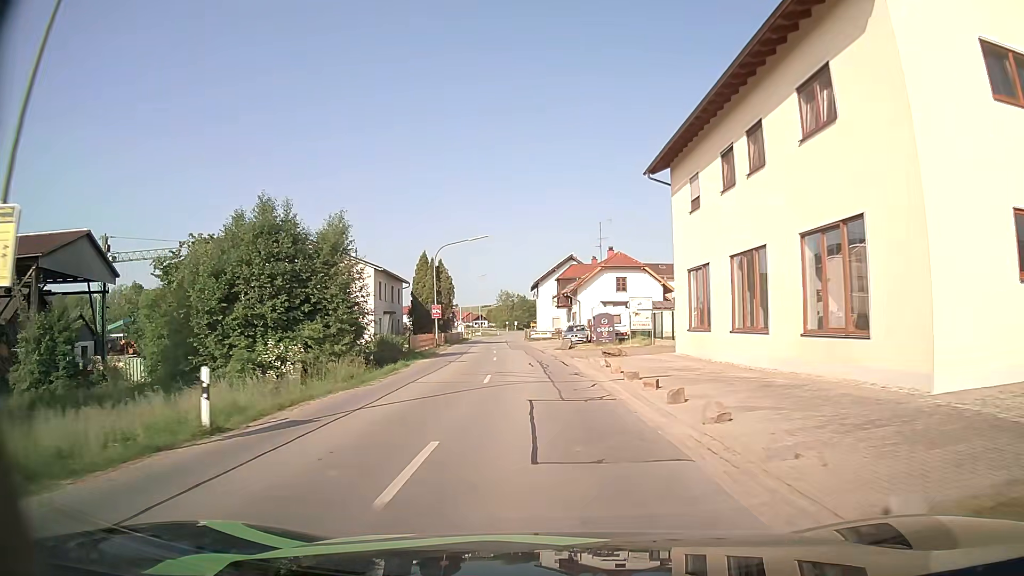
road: secondary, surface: asphalt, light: Day
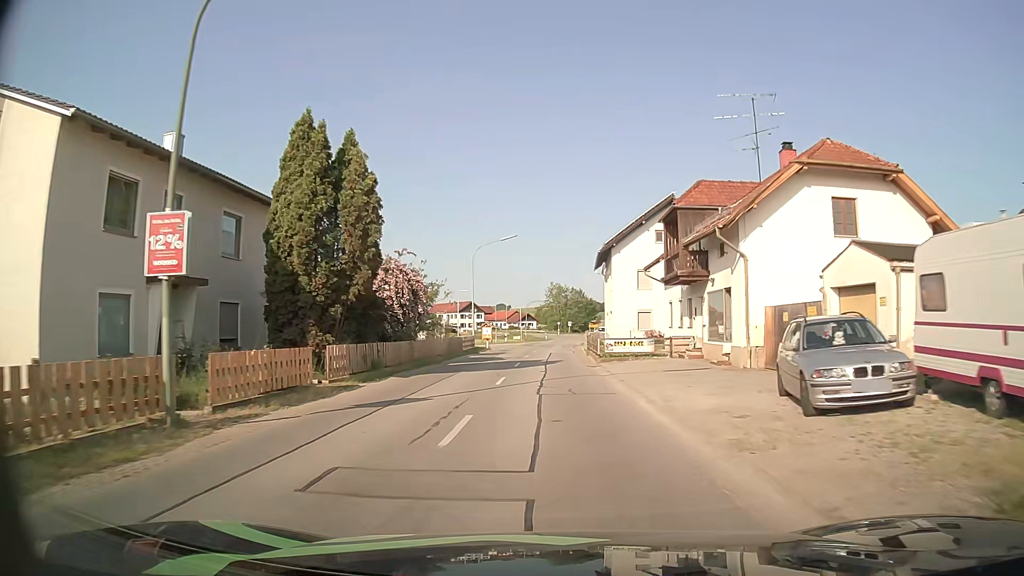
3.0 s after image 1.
(-1.9, +38.0) m; -5°
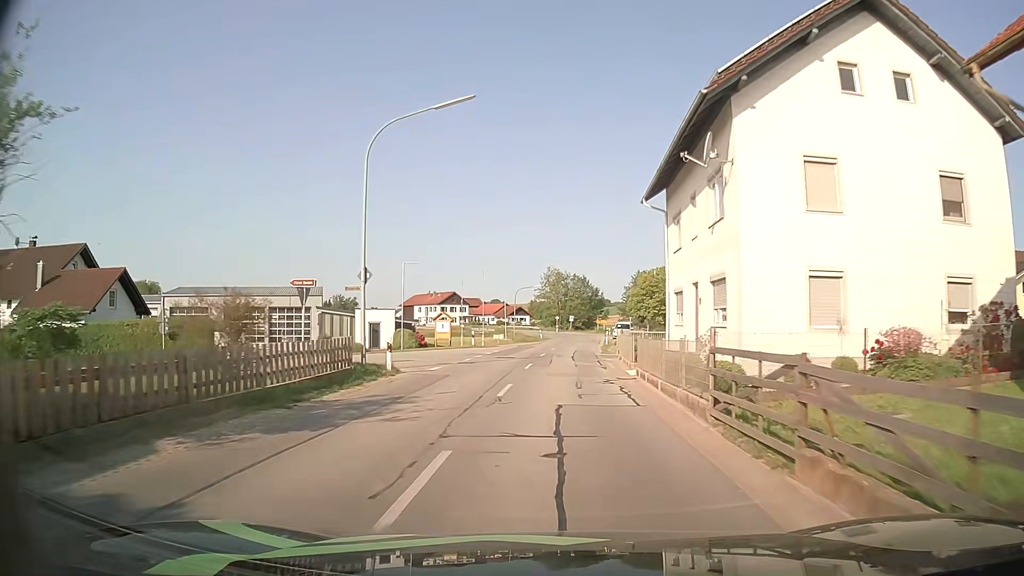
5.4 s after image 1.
(-0.2, +30.1) m; +1°
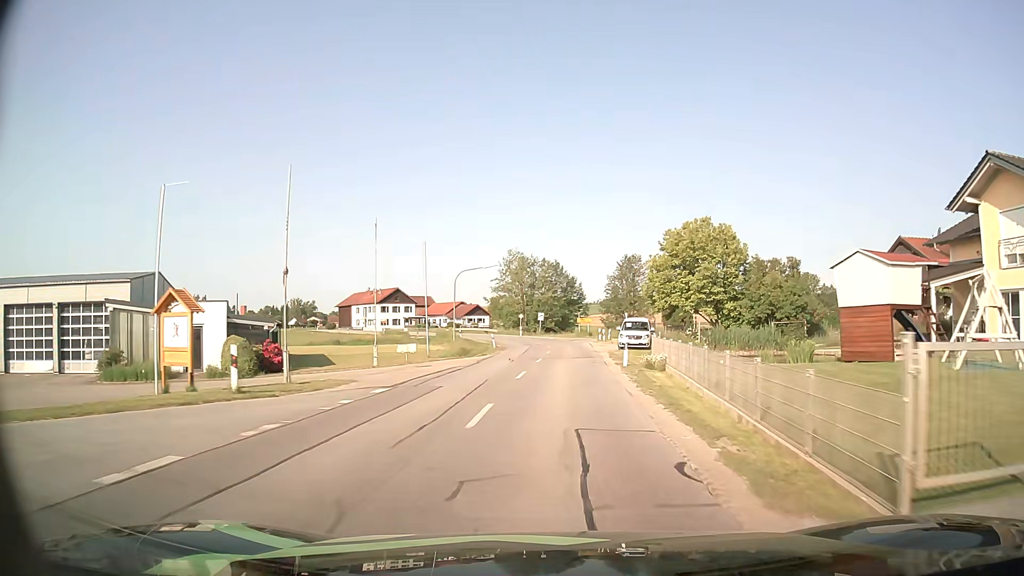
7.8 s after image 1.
(+0.5, +31.0) m; +2°
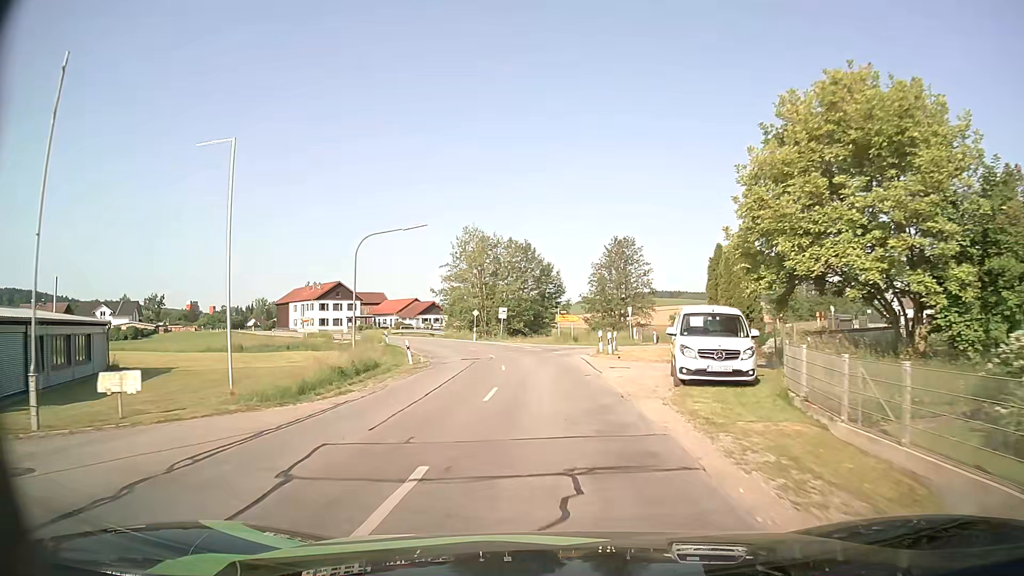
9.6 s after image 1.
(+0.7, +23.2) m; +2°
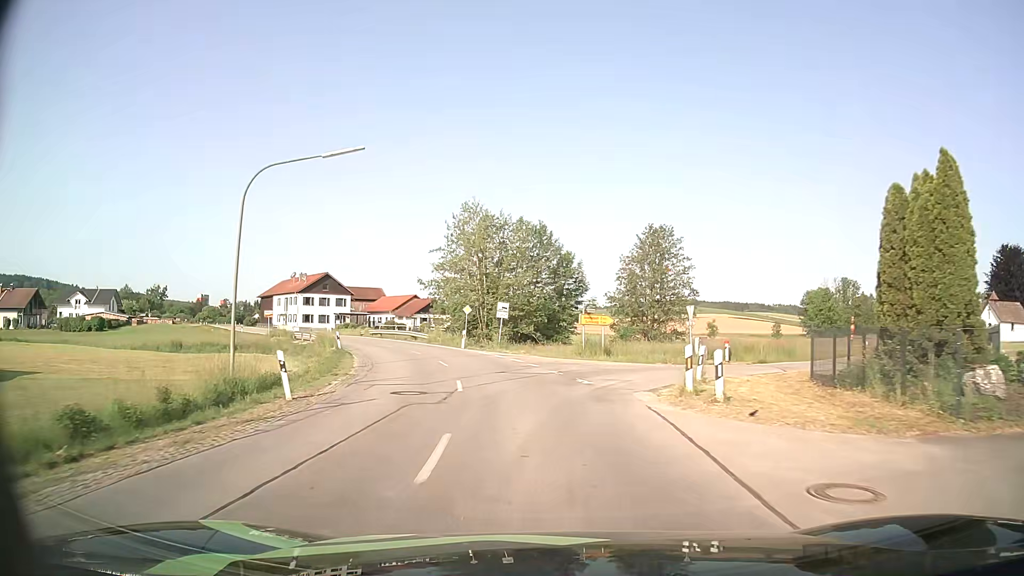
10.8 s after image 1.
(-0.1, +15.6) m; -1°
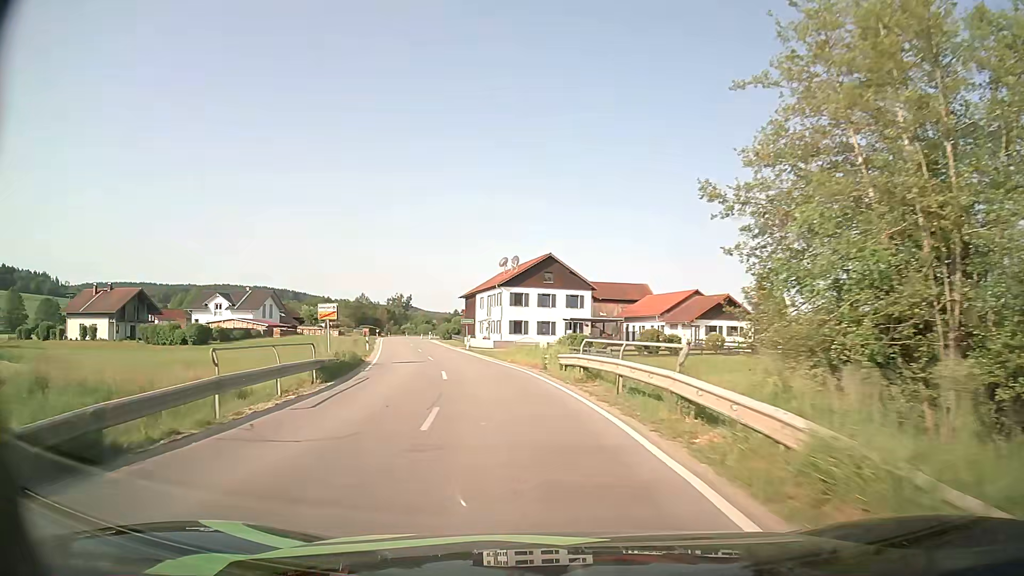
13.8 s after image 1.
(-7.4, +40.3) m; -23°
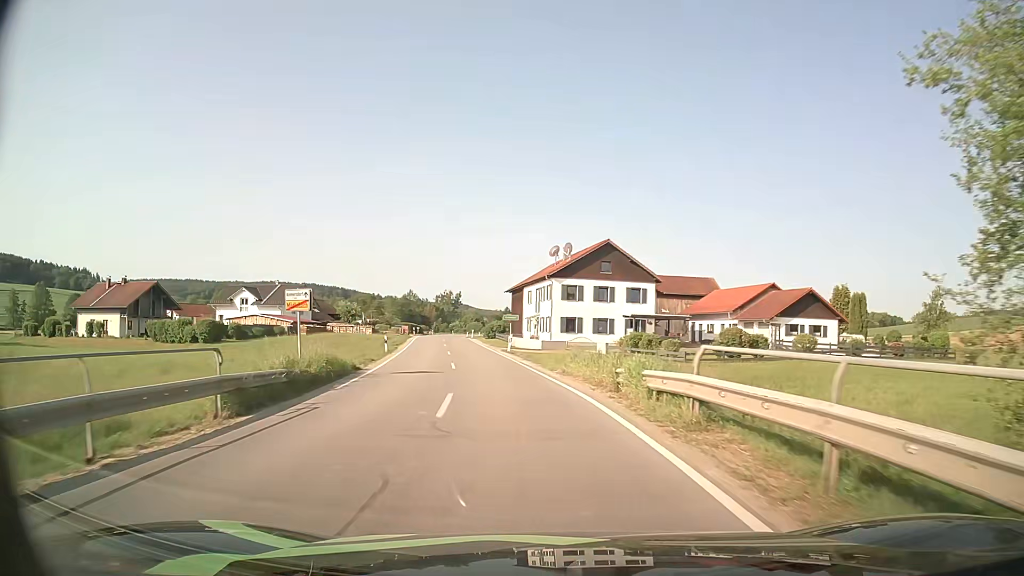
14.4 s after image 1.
(-0.4, +8.8) m; -5°
(0, +10) (-1, +20) (-3, +30) (-5, +40) (-6, +50) (-8, +59) (-10, +69) (-11, +79) (-13, +89) (-14, +99) m
